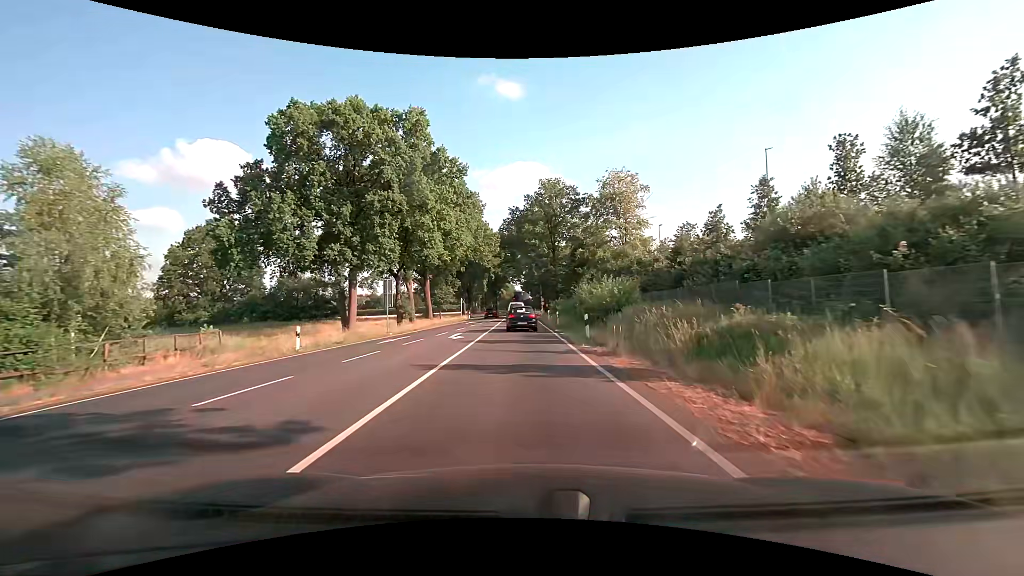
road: primary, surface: asphalt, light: Day
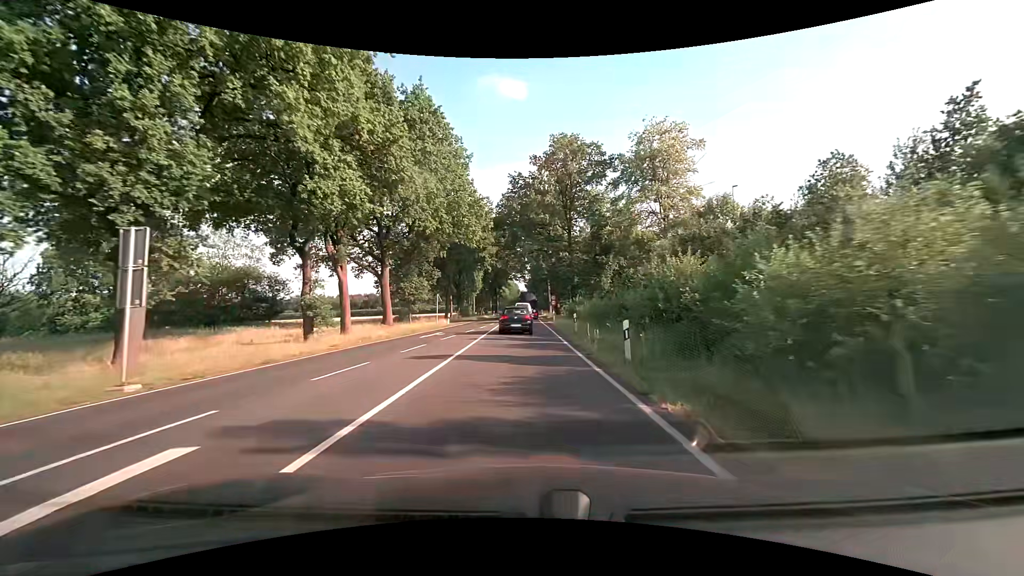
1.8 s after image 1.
(0.0, +22.2) m; -1°
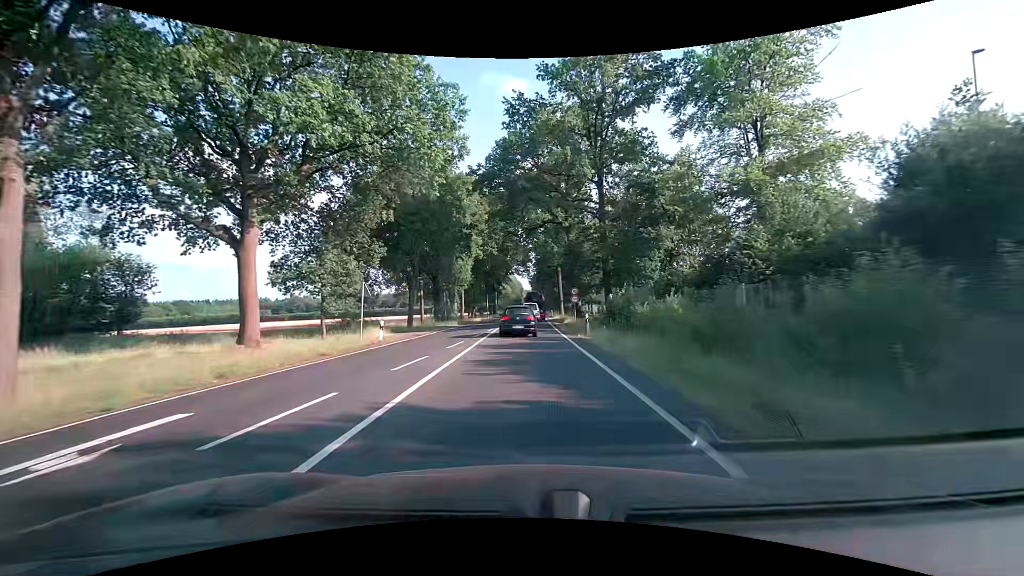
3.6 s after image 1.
(-0.1, +23.3) m; -1°
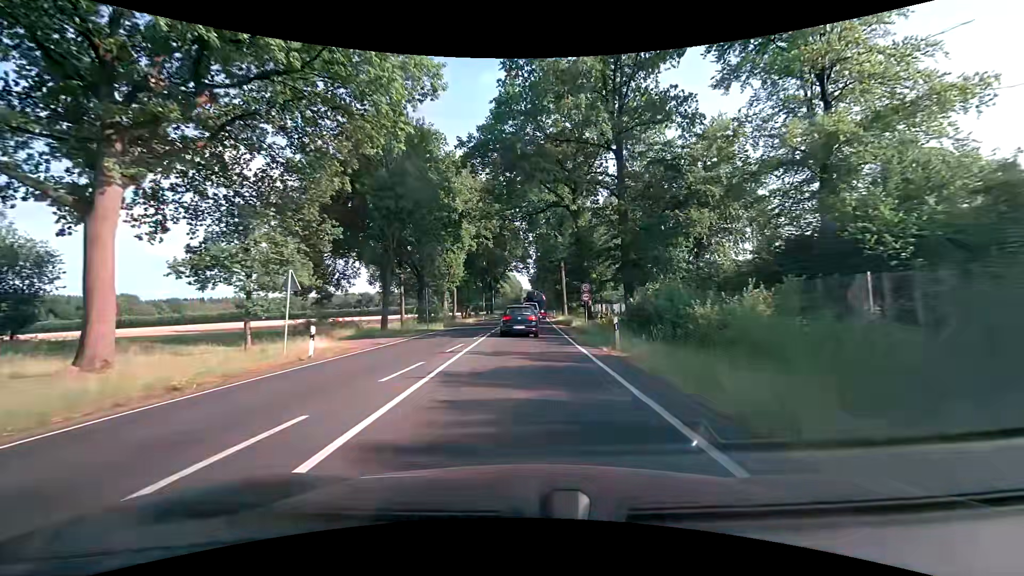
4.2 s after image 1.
(0.0, +7.9) m; 0°
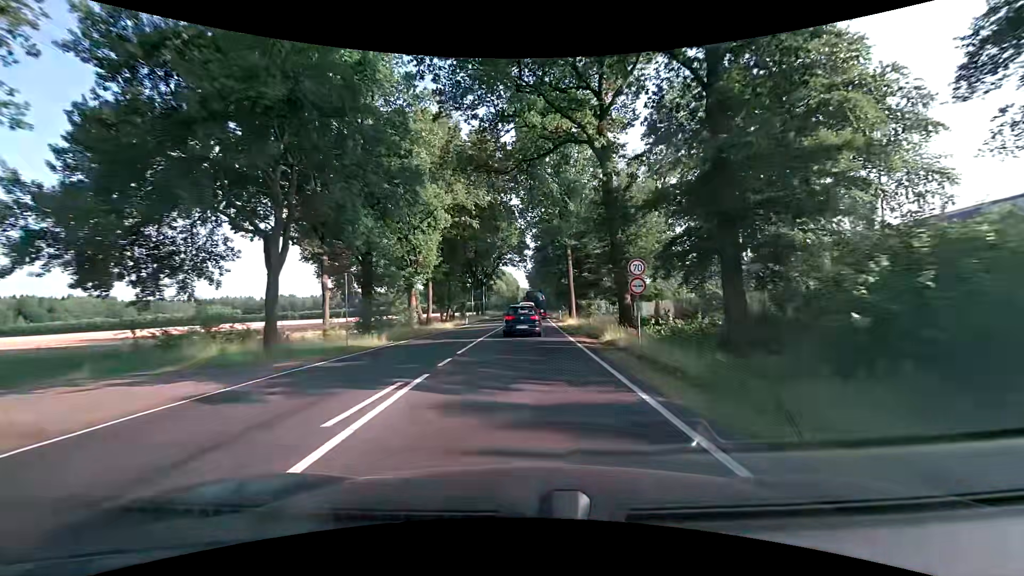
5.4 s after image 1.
(+0.1, +15.8) m; 0°
